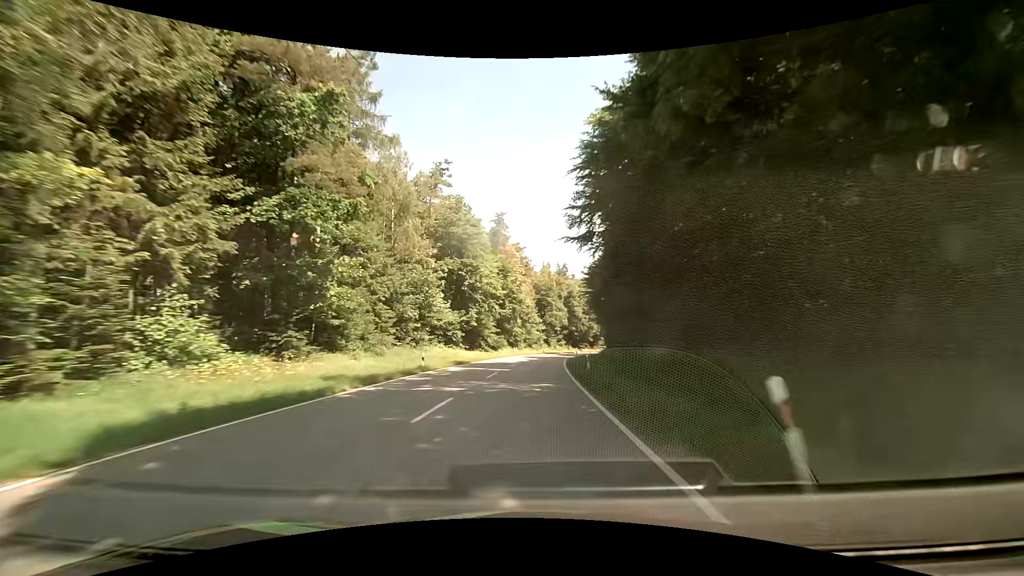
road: secondary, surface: asphalt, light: Day
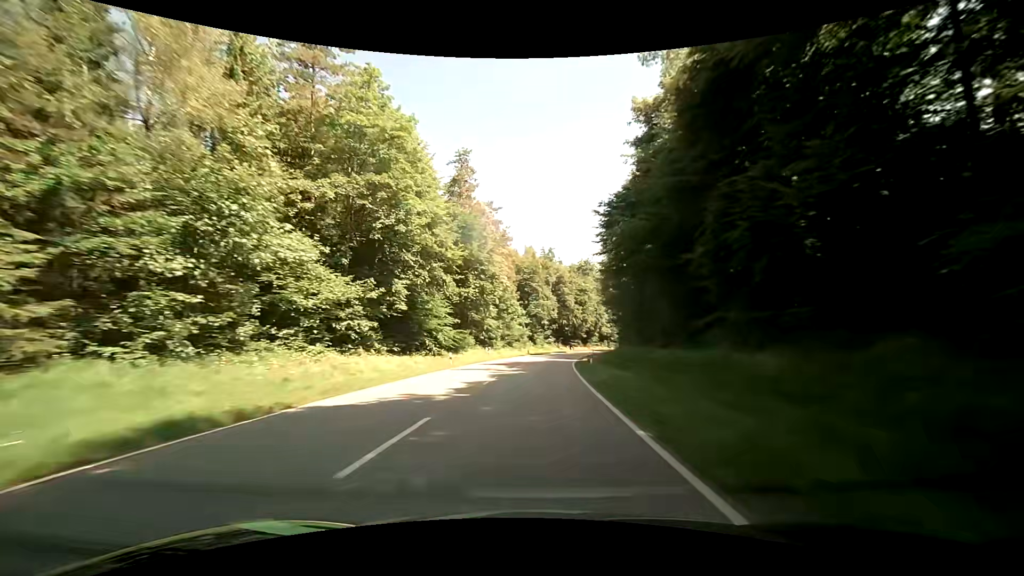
(+0.5, +27.6) m; +2°
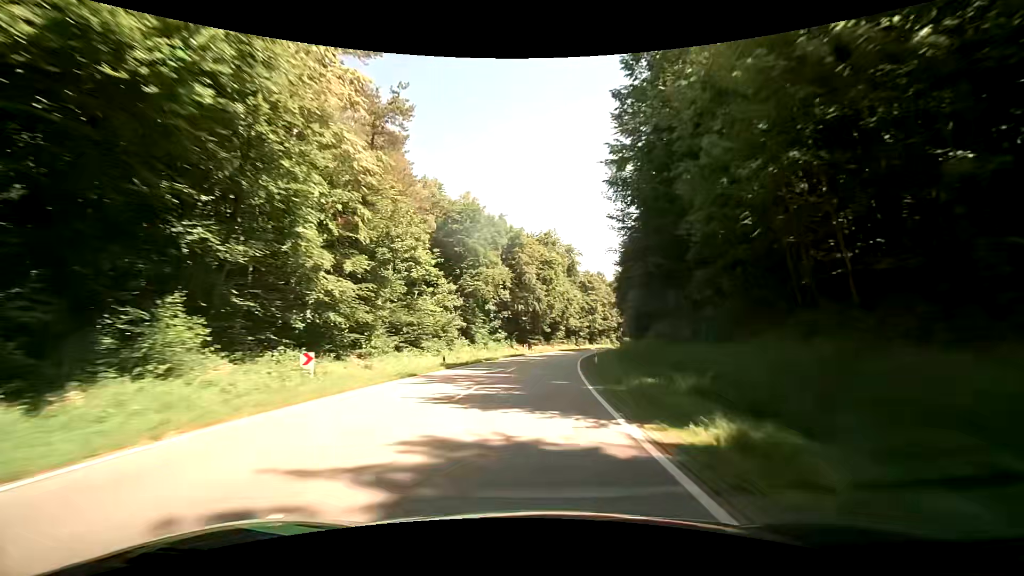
(+1.7, +41.1) m; +6°
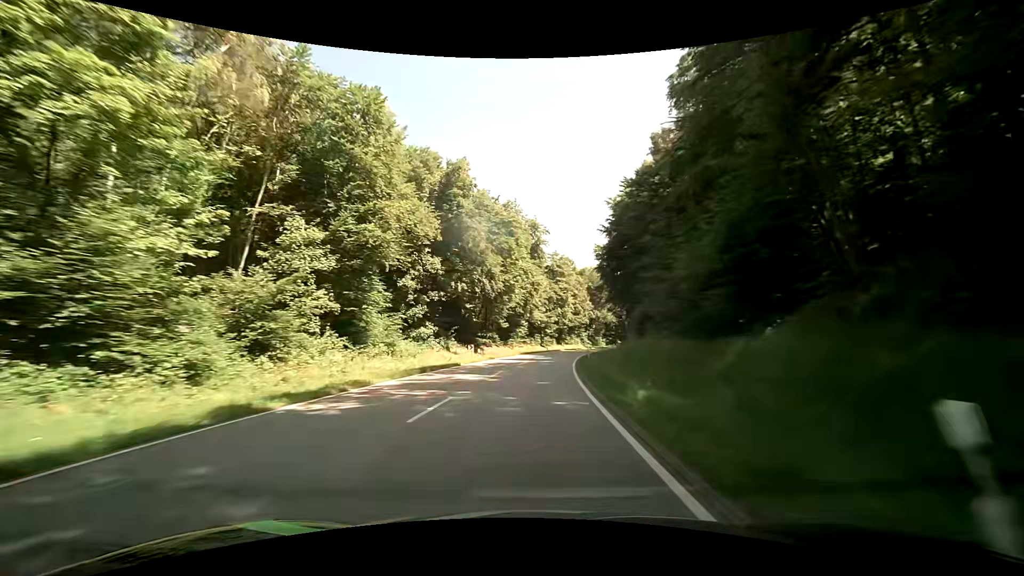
(+0.9, +27.3) m; +4°
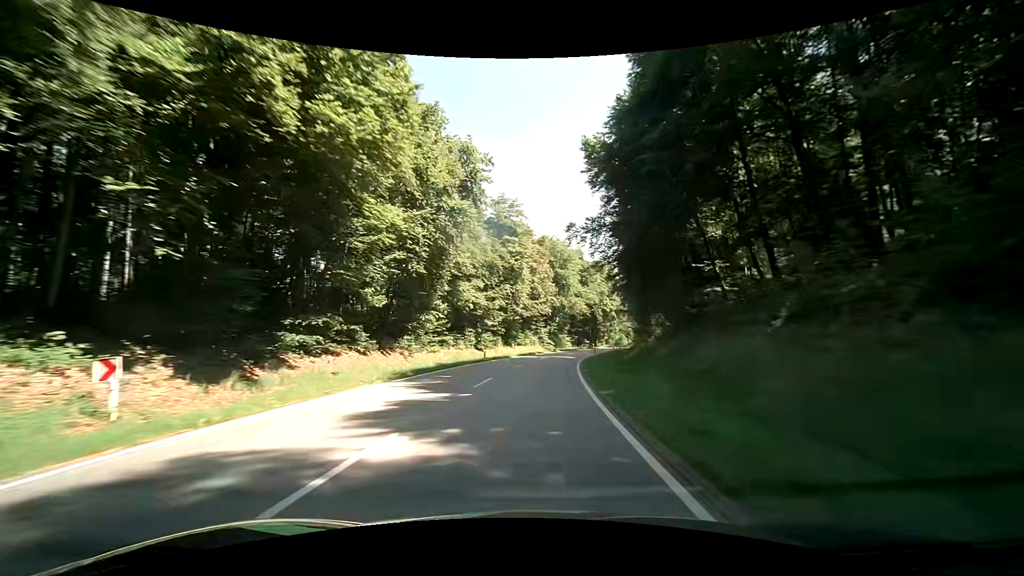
(+2.1, +40.8) m; +6°
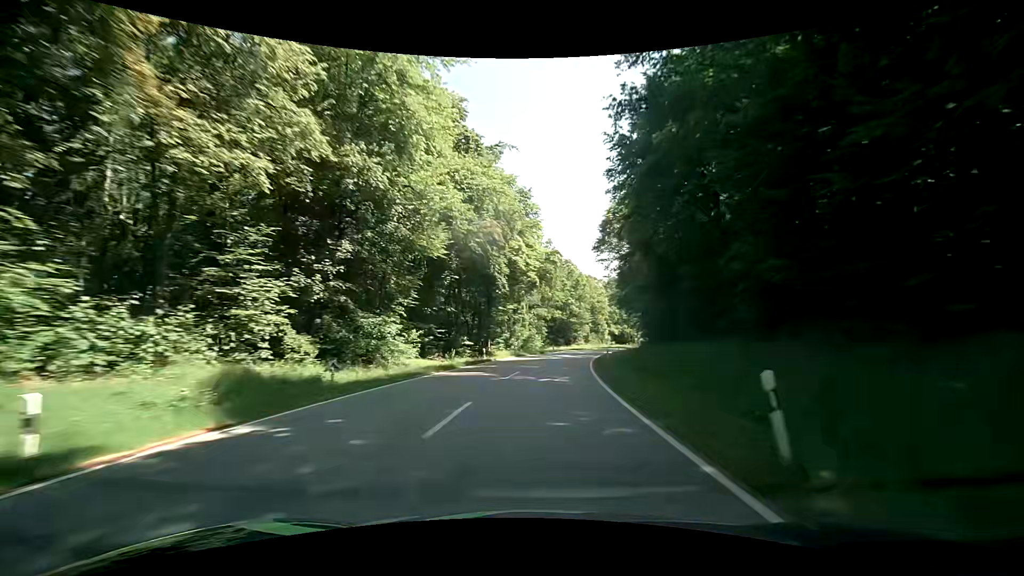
(+7.3, +67.8) m; +13°
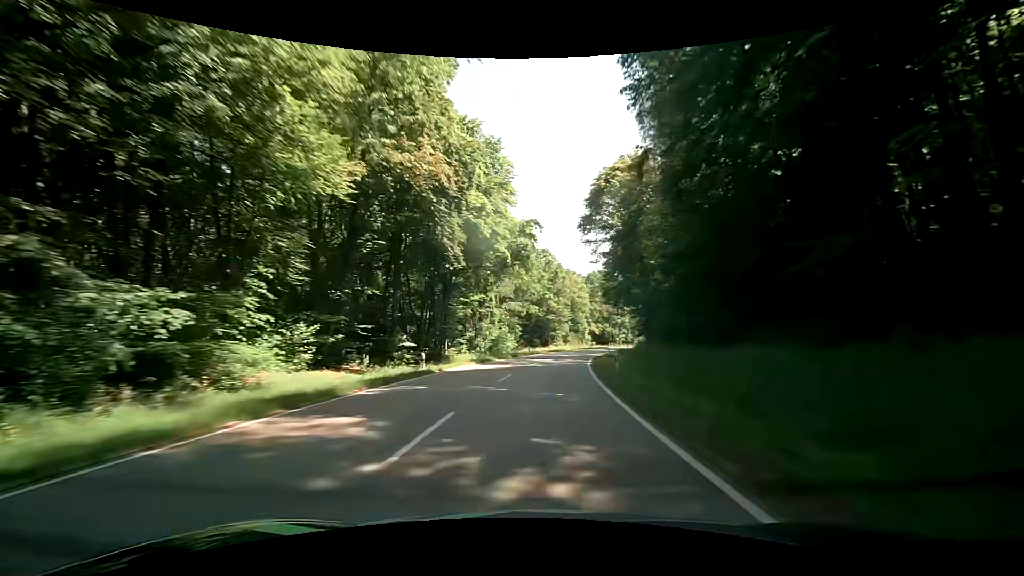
(+0.4, +13.6) m; +3°
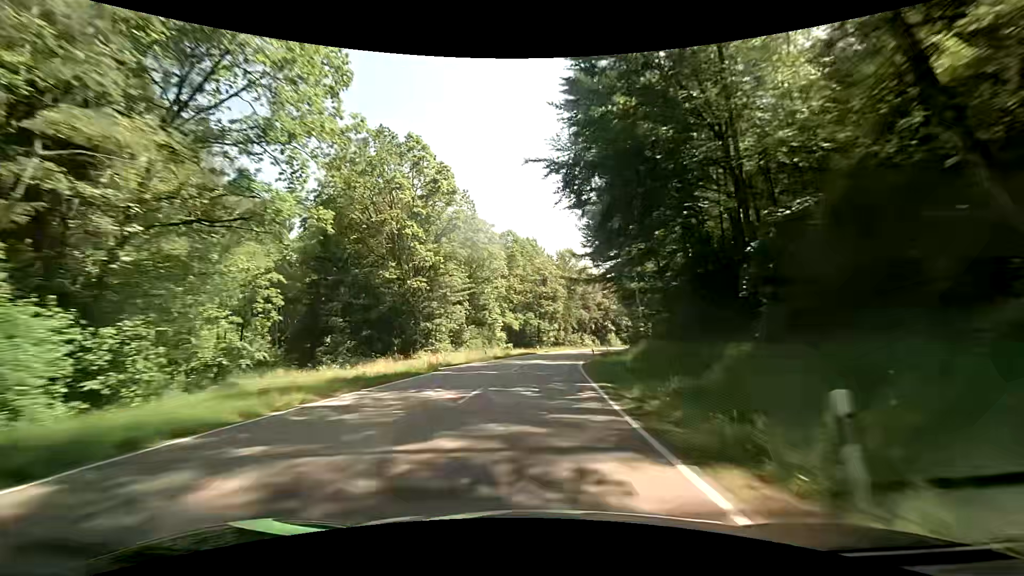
(+5.1, +53.8) m; +10°
(0, +10) (+1, +20) (+1, +30) (+3, +40) (+4, +50) (+6, +60) (+8, +69) (+10, +79) (+13, +89) (+16, +98) m
